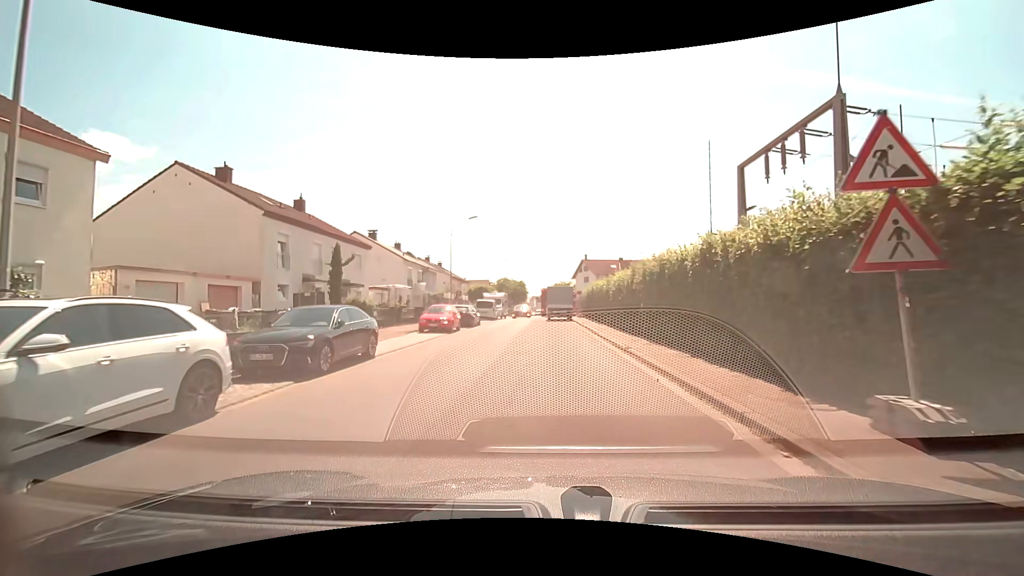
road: residential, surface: asphalt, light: Day
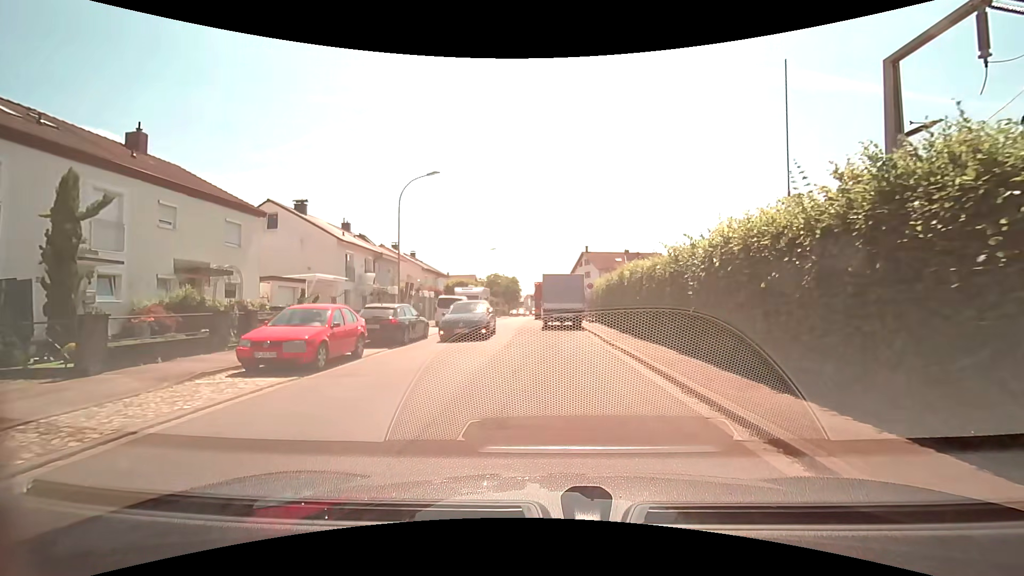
(0.0, +14.6) m; +1°
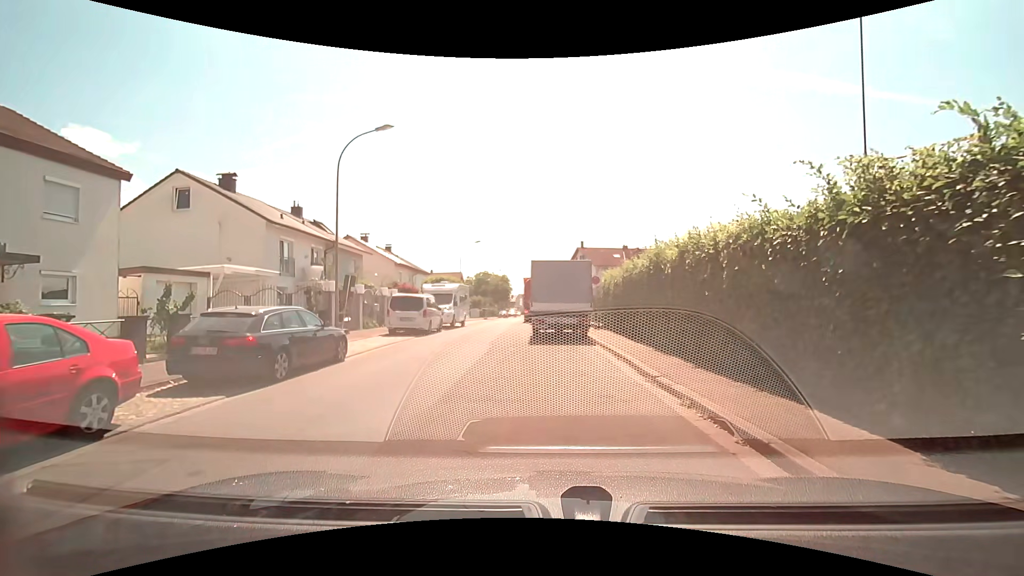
(0.0, +7.6) m; 0°
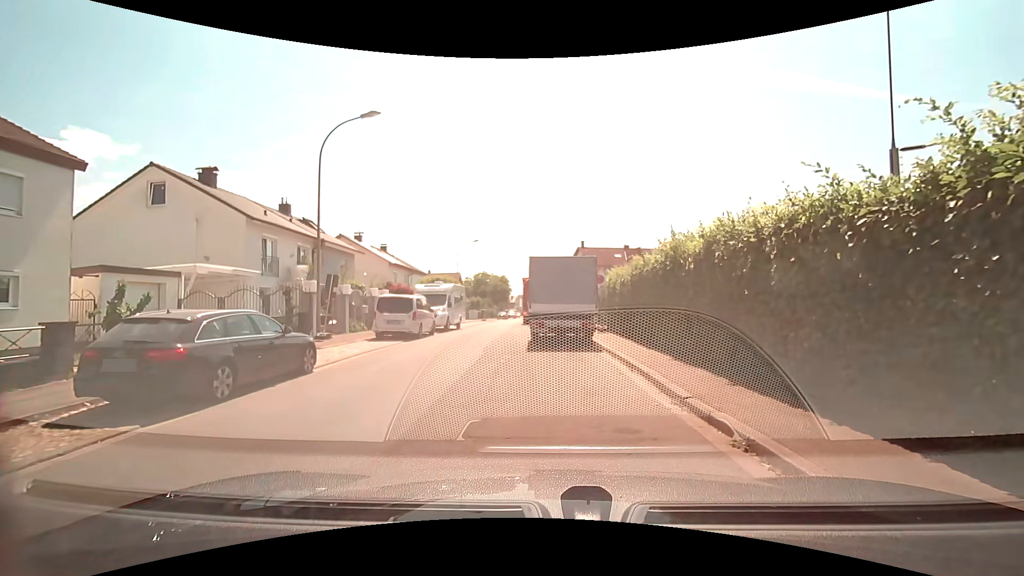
(0.0, +1.7) m; +1°
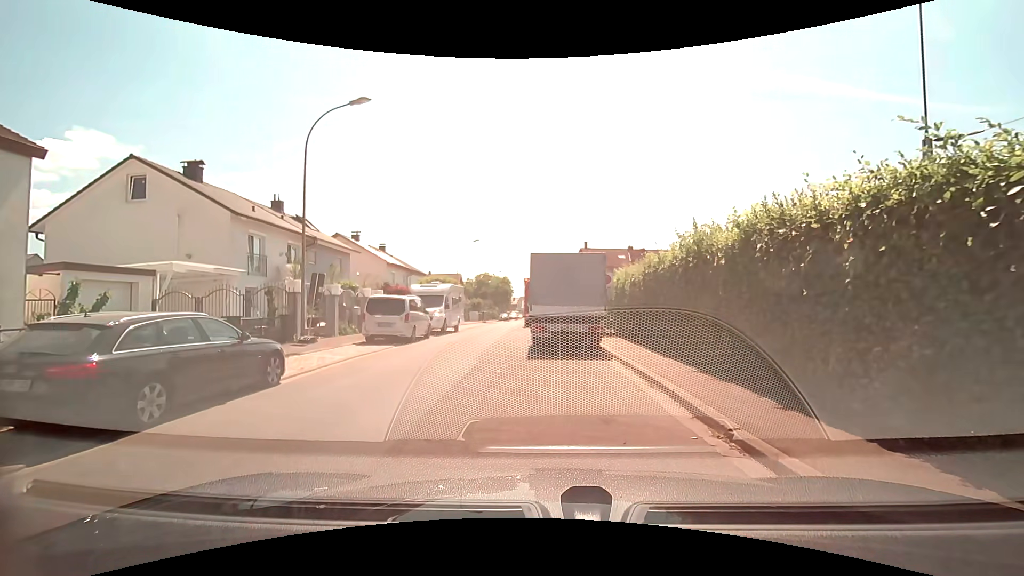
(0.0, +1.5) m; -1°
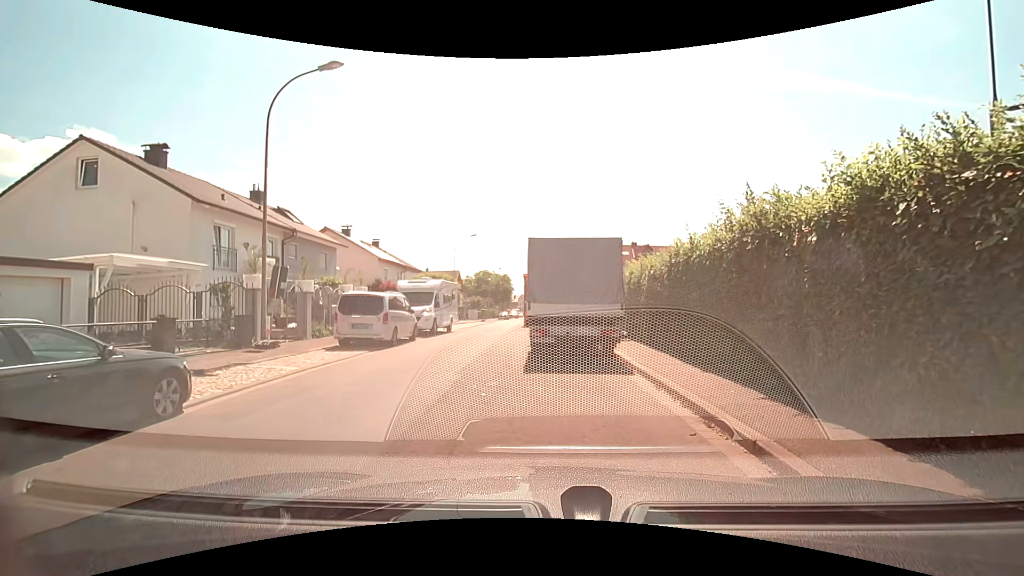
(0.0, +2.6) m; +1°
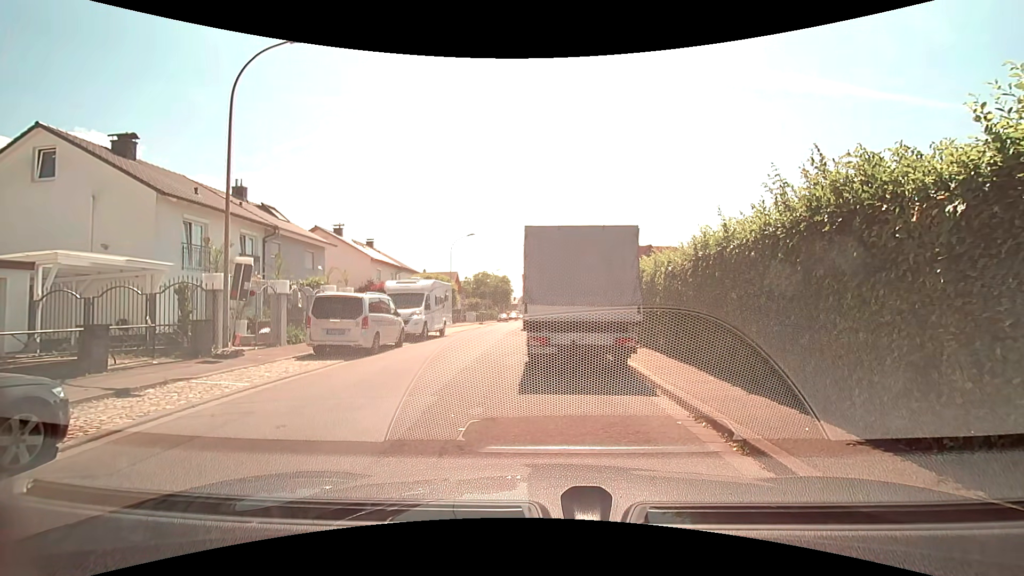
(0.0, +1.9) m; 0°
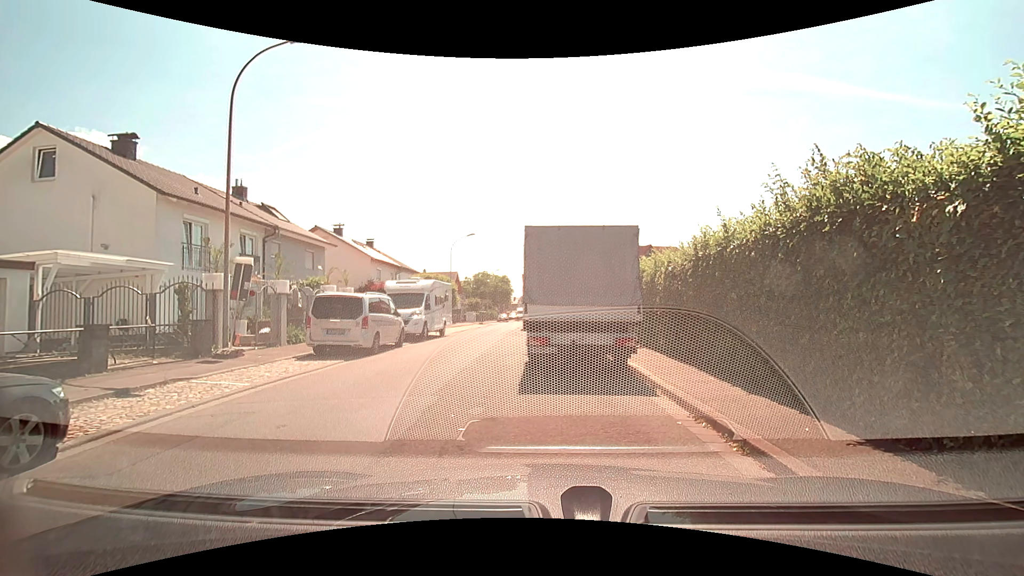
(0.0, +0.1) m; 0°
(-2, +10) (-3, +20) (-4, +30) (-4, +40) (-4, +50) (-4, +60) (-4, +70) (-3, +80) (-3, +90) (-3, +100) m
